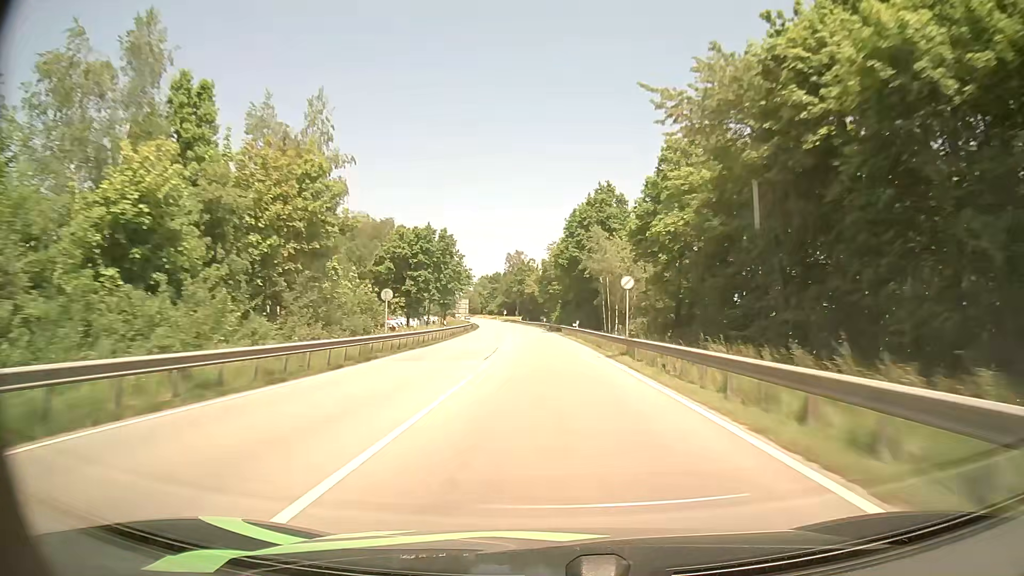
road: primary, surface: asphalt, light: Day
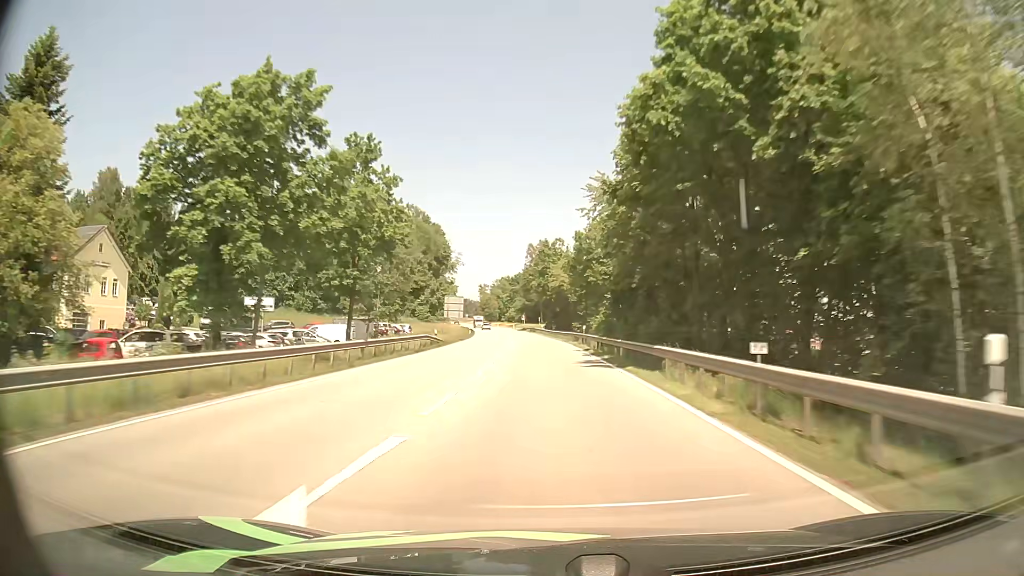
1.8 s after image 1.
(-1.0, +49.9) m; -3°
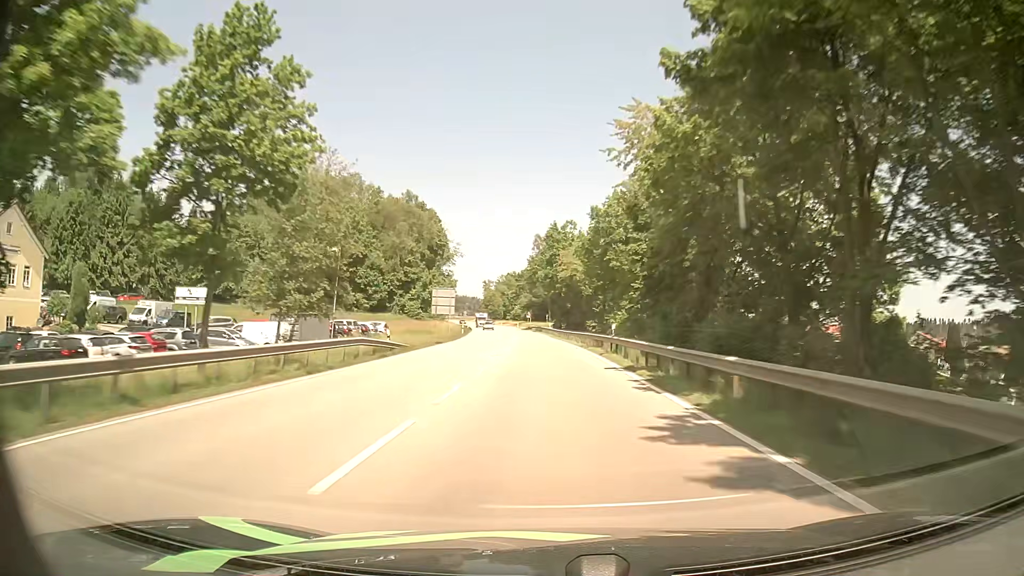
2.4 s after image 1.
(-0.1, +16.7) m; -1°
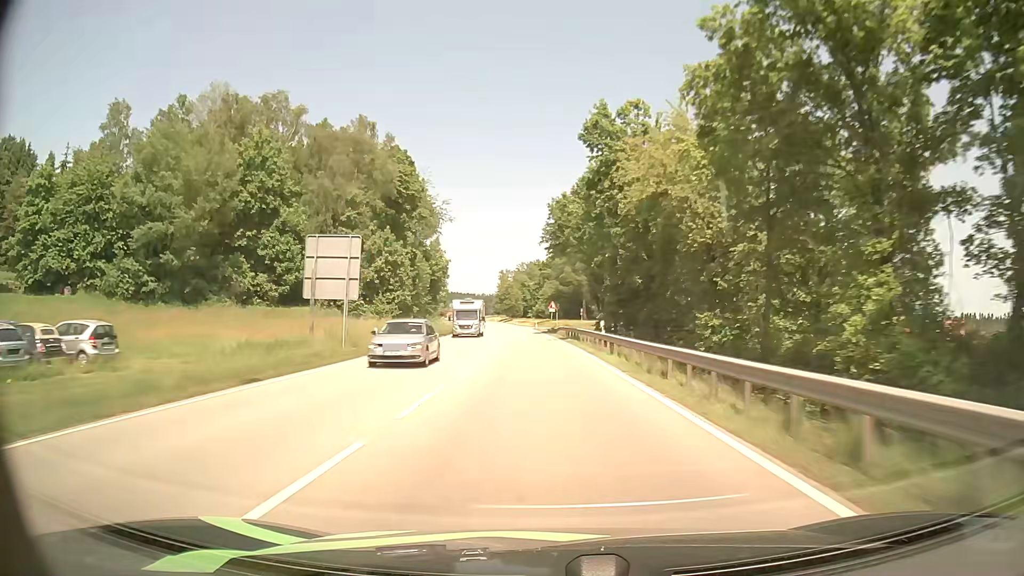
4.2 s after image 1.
(-0.9, +49.6) m; -2°
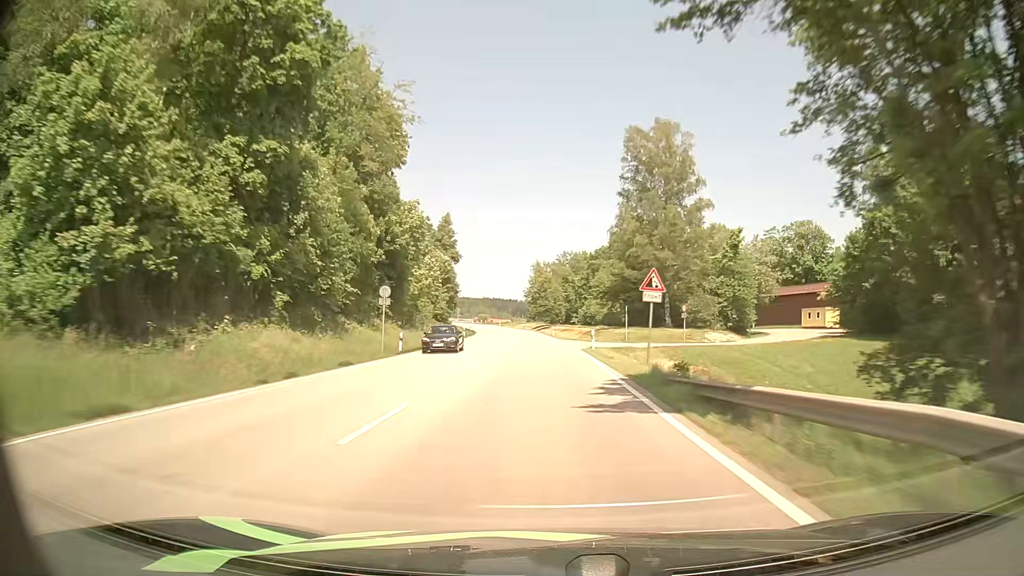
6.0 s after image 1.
(-1.6, +50.0) m; -4°
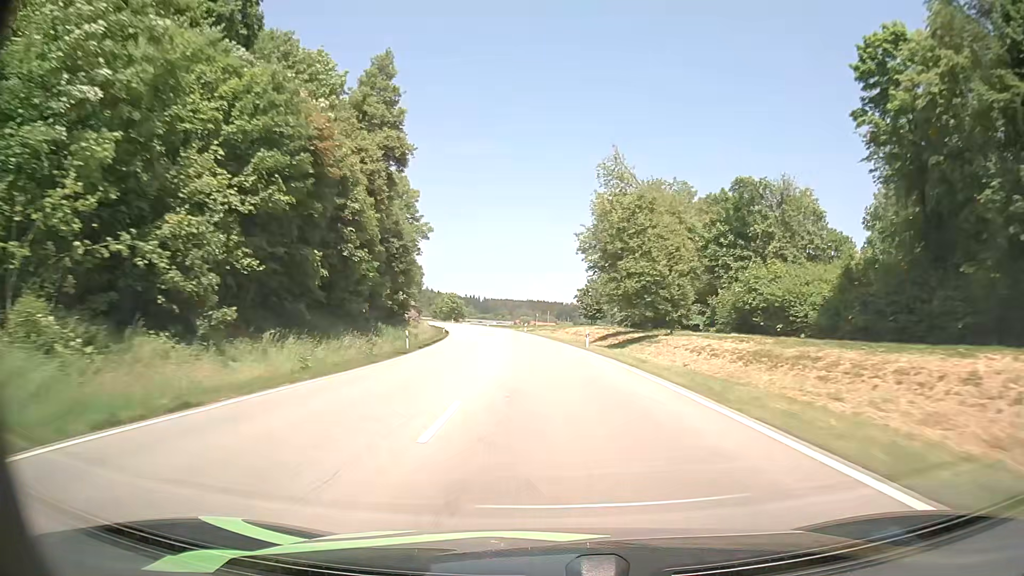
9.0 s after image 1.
(-3.3, +83.3) m; -4°
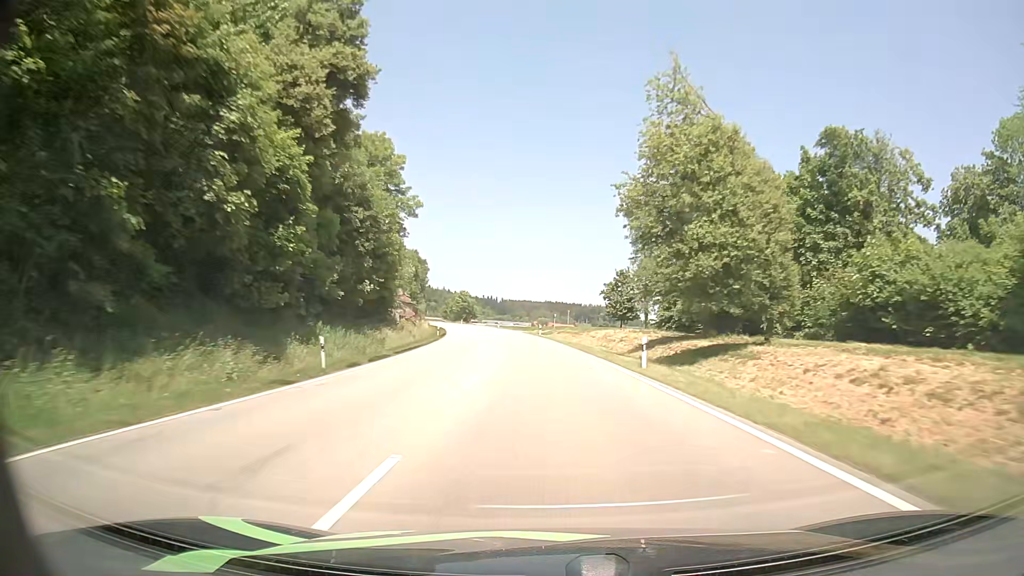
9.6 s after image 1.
(-0.2, +16.7) m; -1°
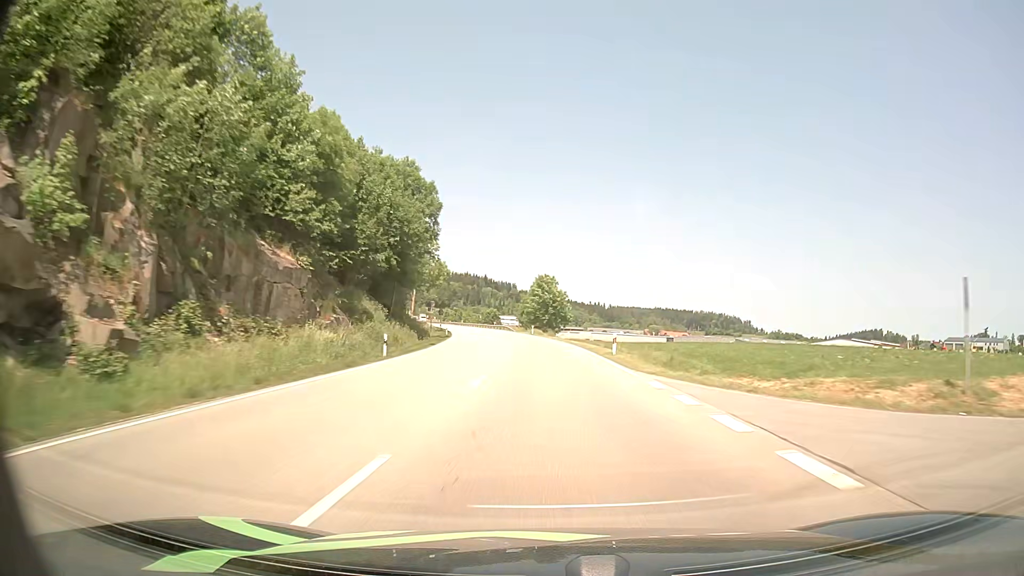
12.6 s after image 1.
(-6.5, +83.6) m; -9°
(0, +10) (0, +20) (-1, +30) (-1, +40) (-2, +50) (-3, +60) (-4, +70) (-6, +80) (-7, +90) (-9, +100) m
